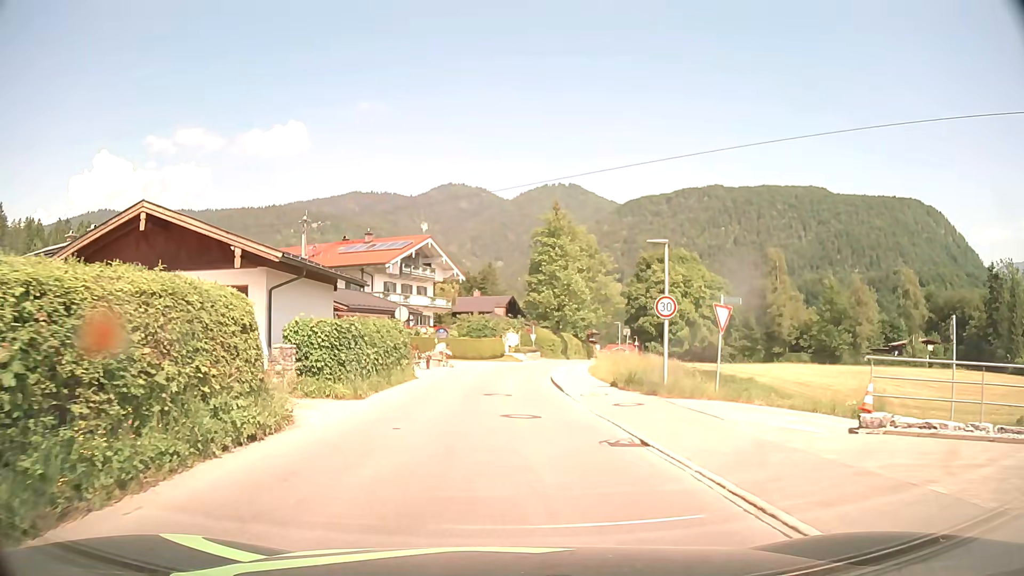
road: tertiary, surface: asphalt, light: Day
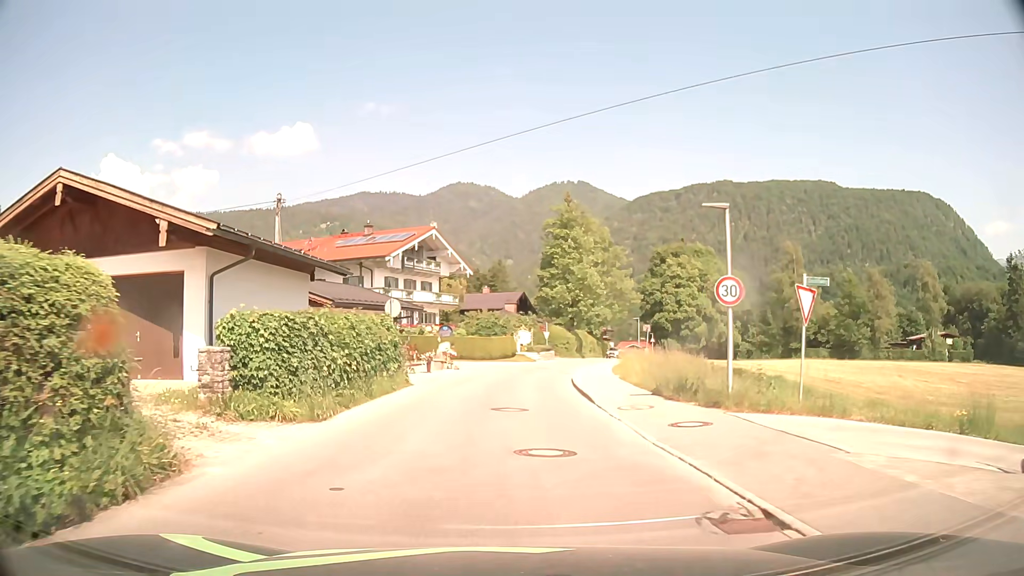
(0.0, +4.5) m; -1°
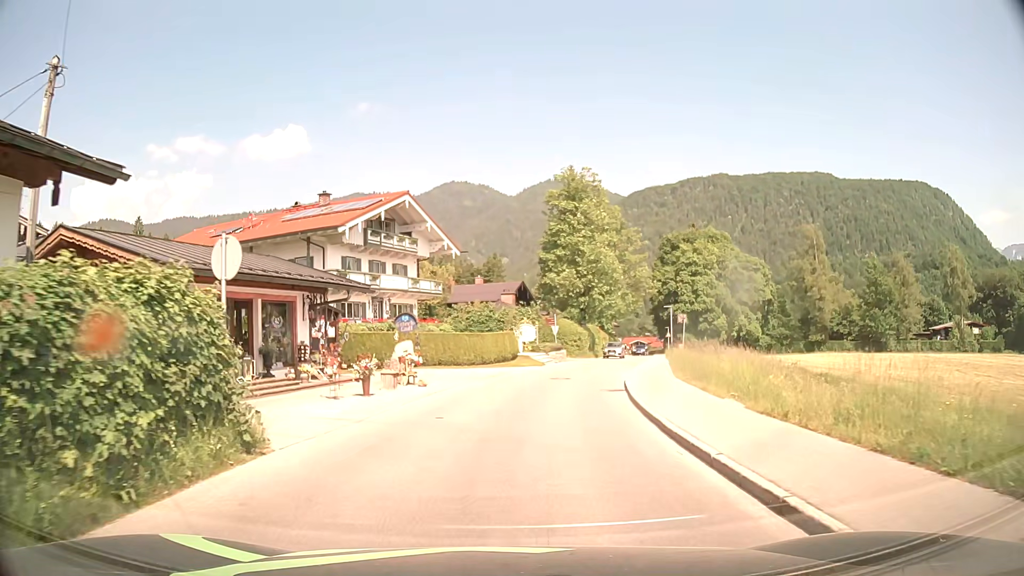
(-0.1, +13.5) m; 0°
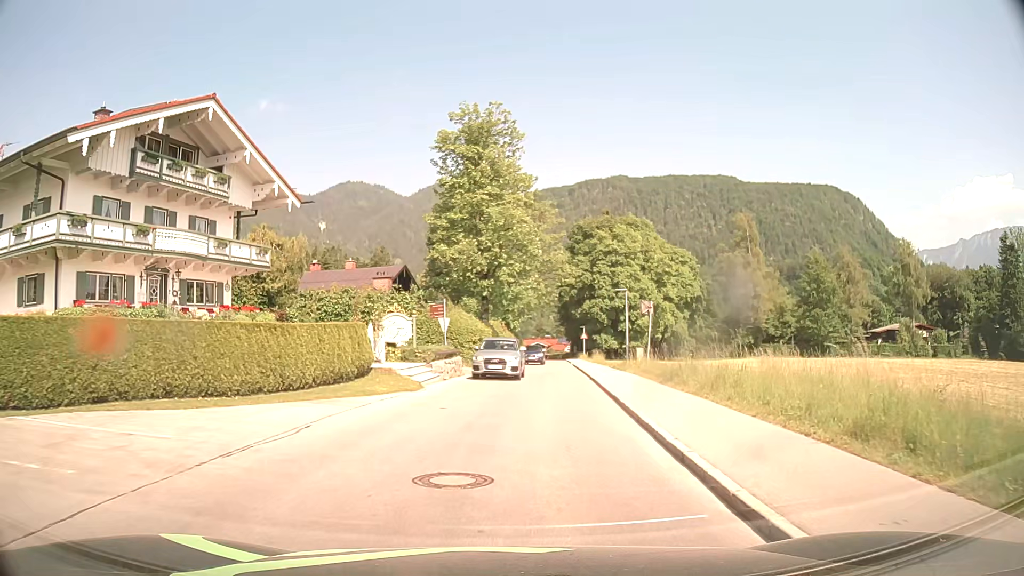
(+1.1, +18.0) m; +9°
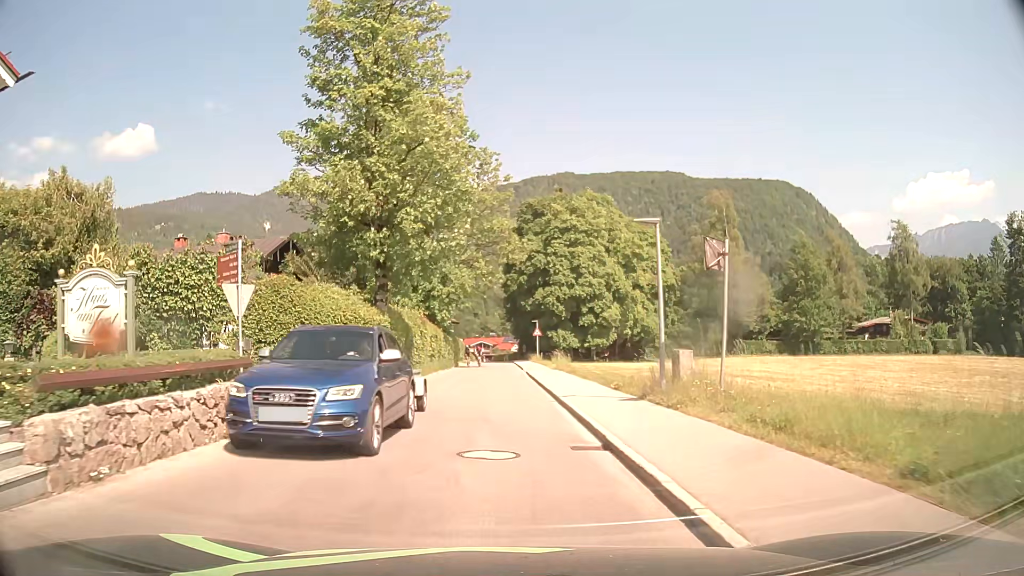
(+1.2, +18.0) m; +5°
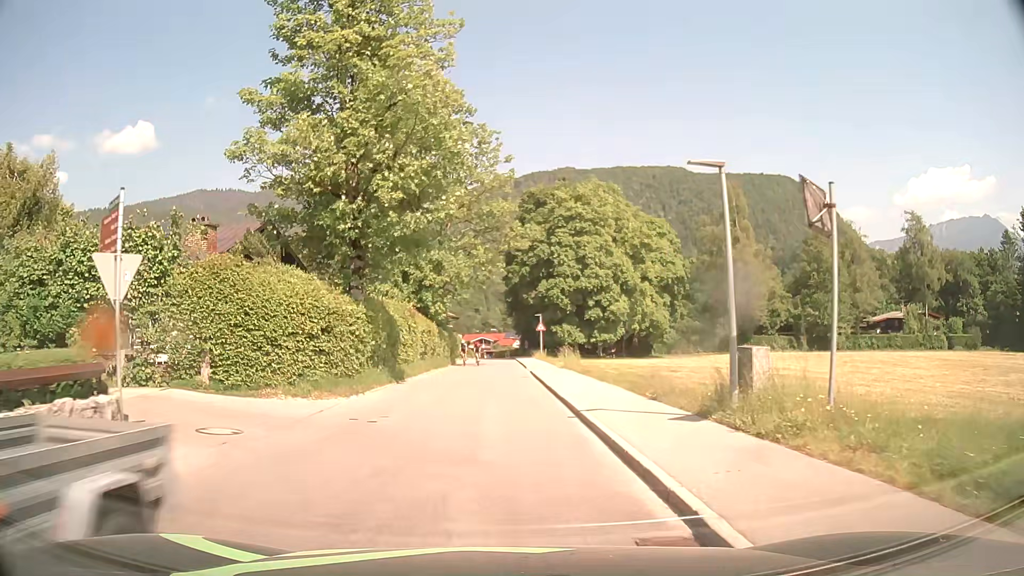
(0.0, +4.5) m; 0°
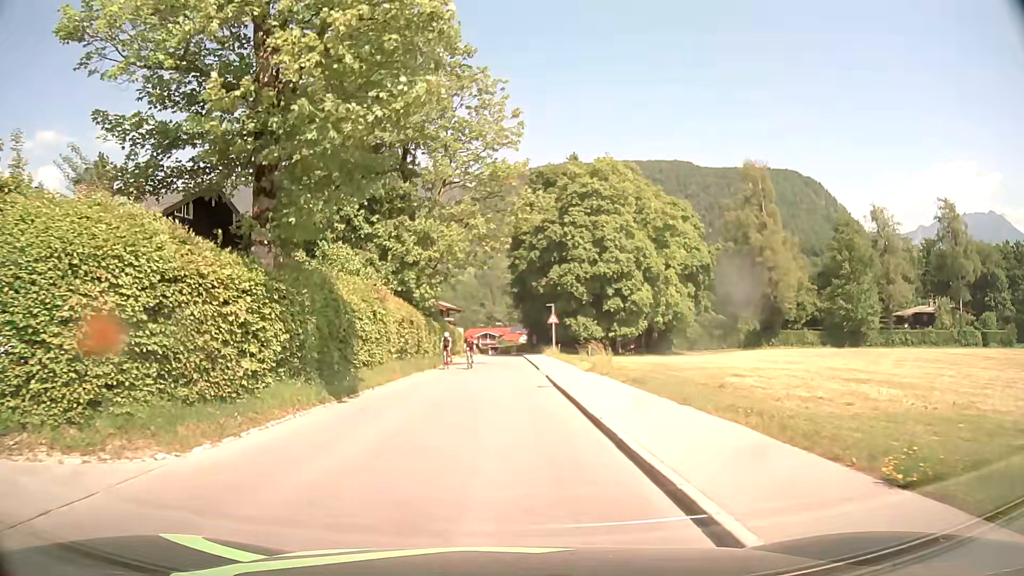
(0.0, +9.1) m; 0°
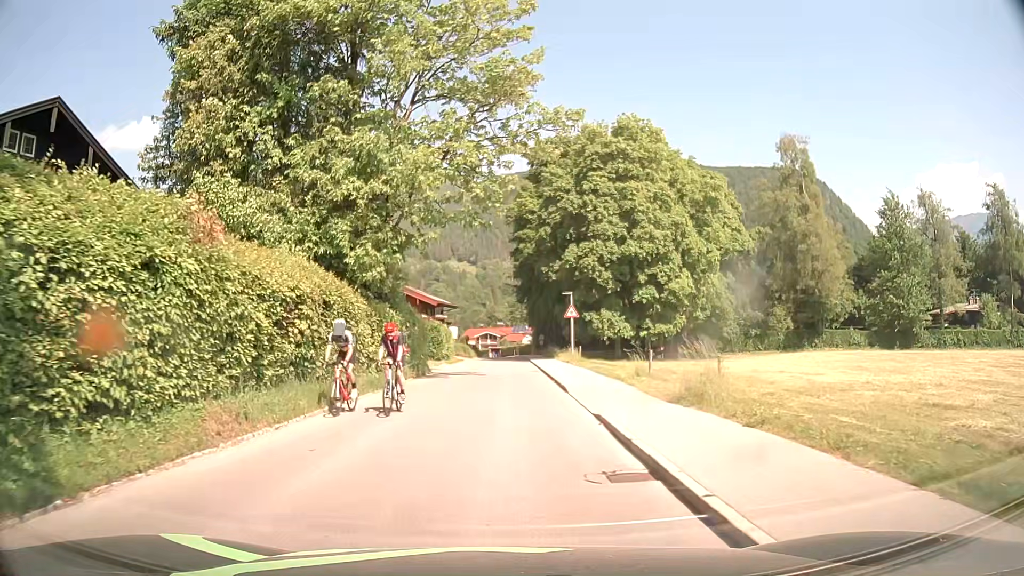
(0.0, +13.6) m; 0°
